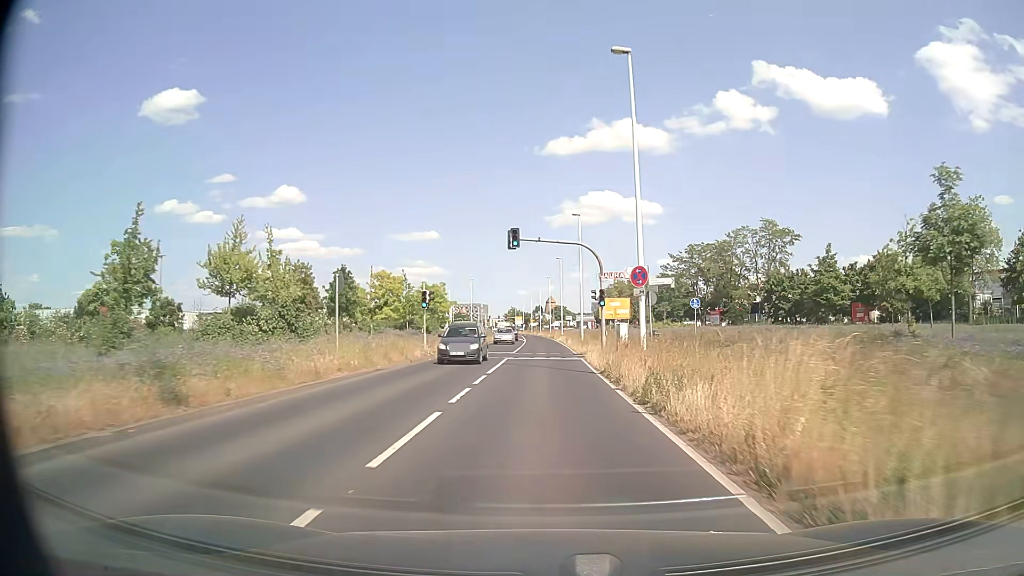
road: secondary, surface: asphalt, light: Day
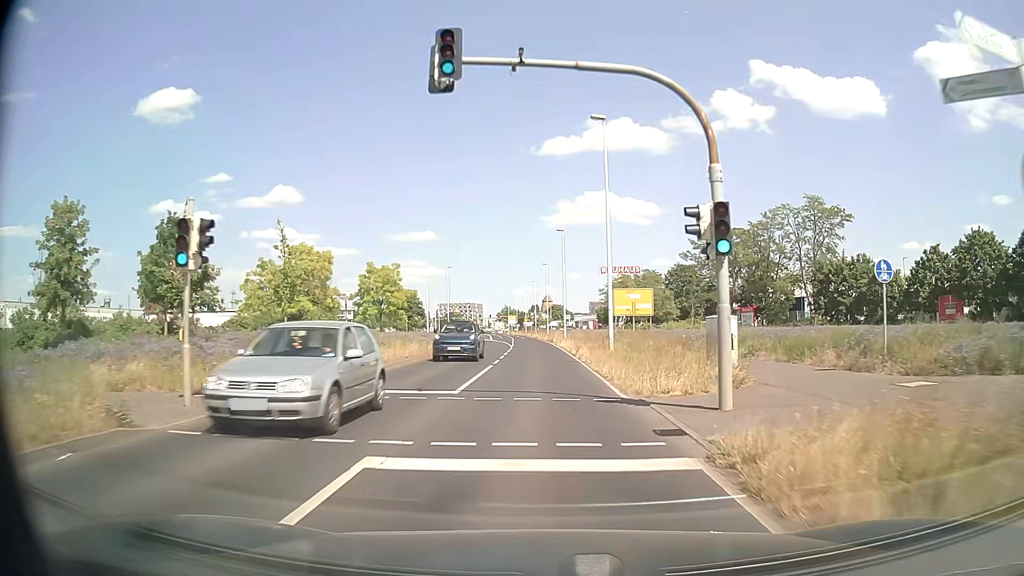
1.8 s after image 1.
(+0.2, +23.2) m; 0°
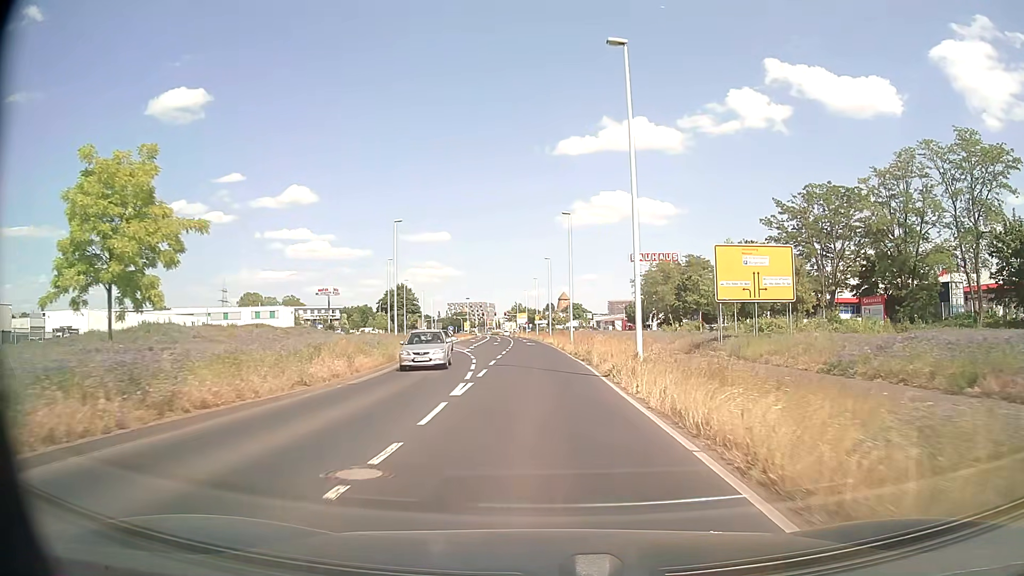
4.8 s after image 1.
(-0.3, +38.6) m; -1°
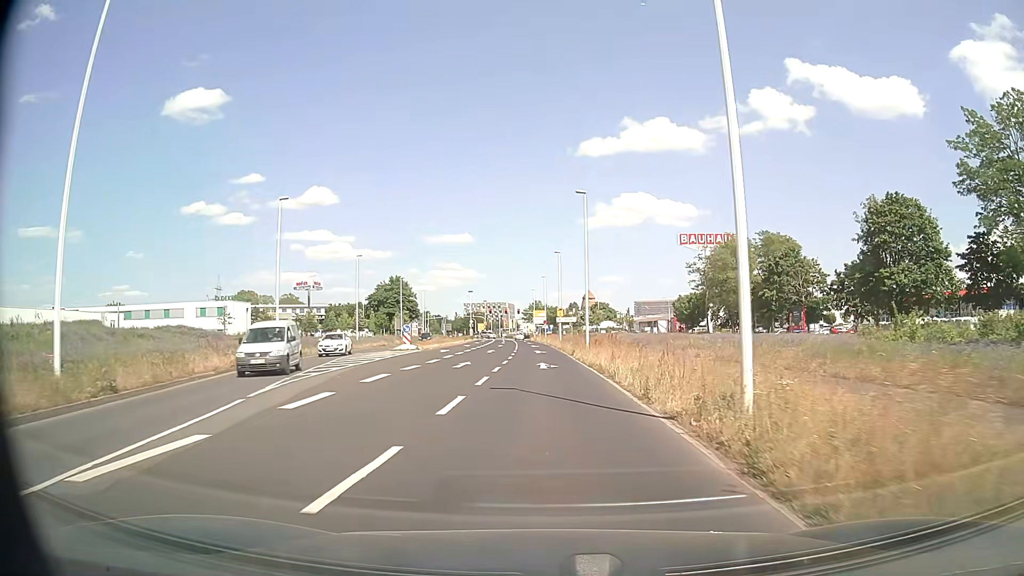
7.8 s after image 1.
(-0.5, +38.6) m; -2°
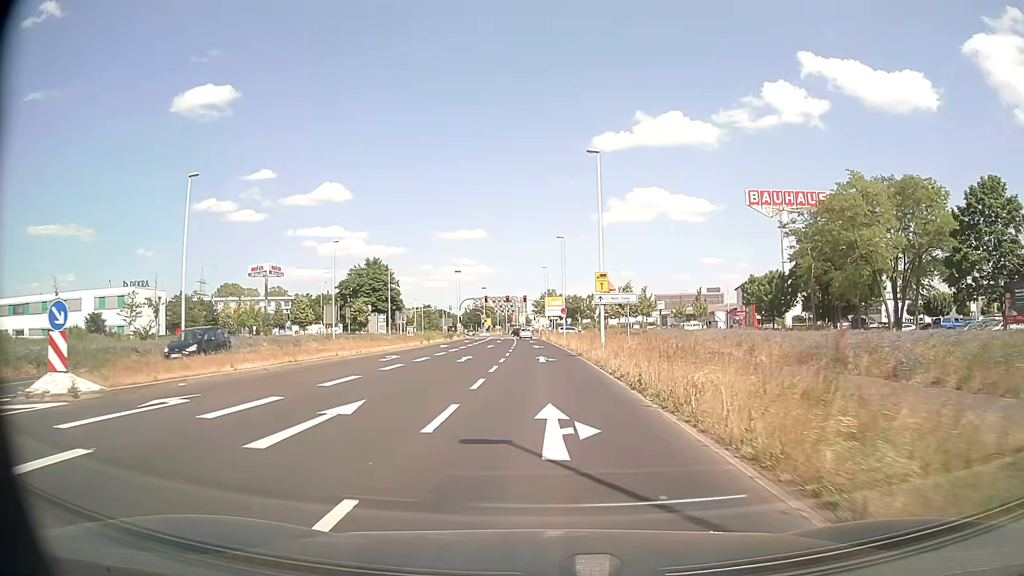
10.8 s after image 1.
(-0.3, +38.3) m; -1°
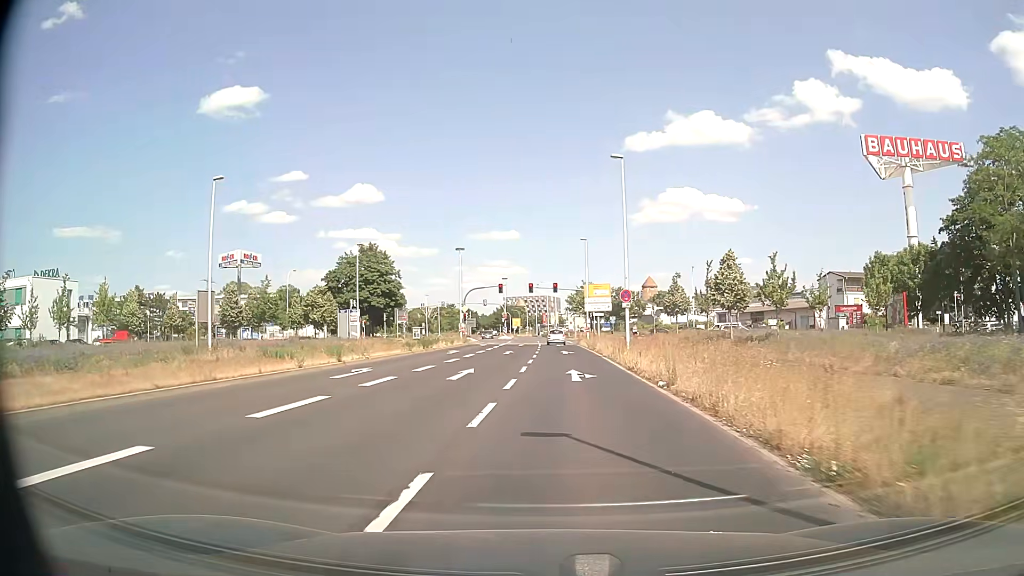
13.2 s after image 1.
(-0.3, +29.3) m; -3°
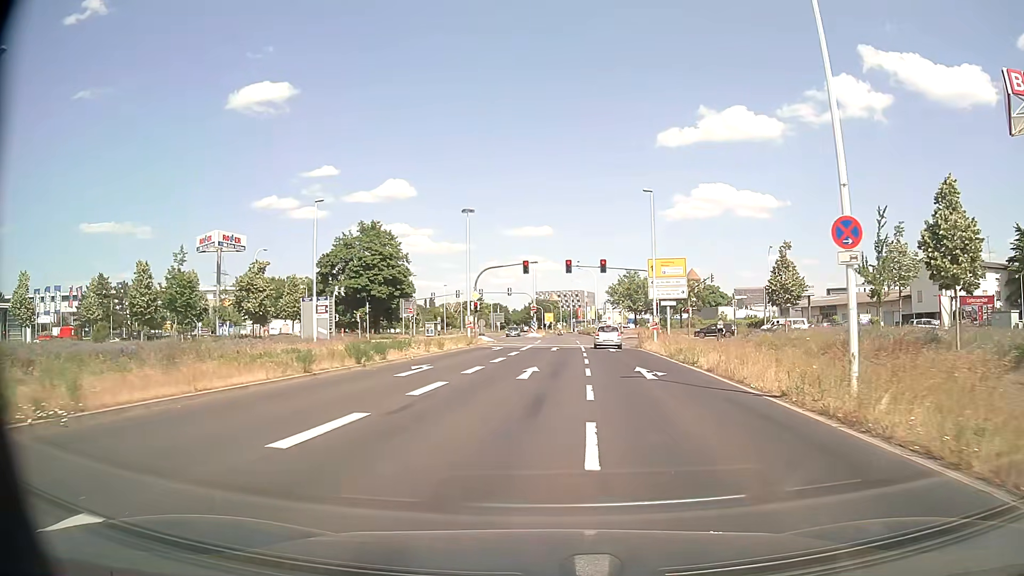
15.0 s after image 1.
(-0.7, +20.6) m; -3°
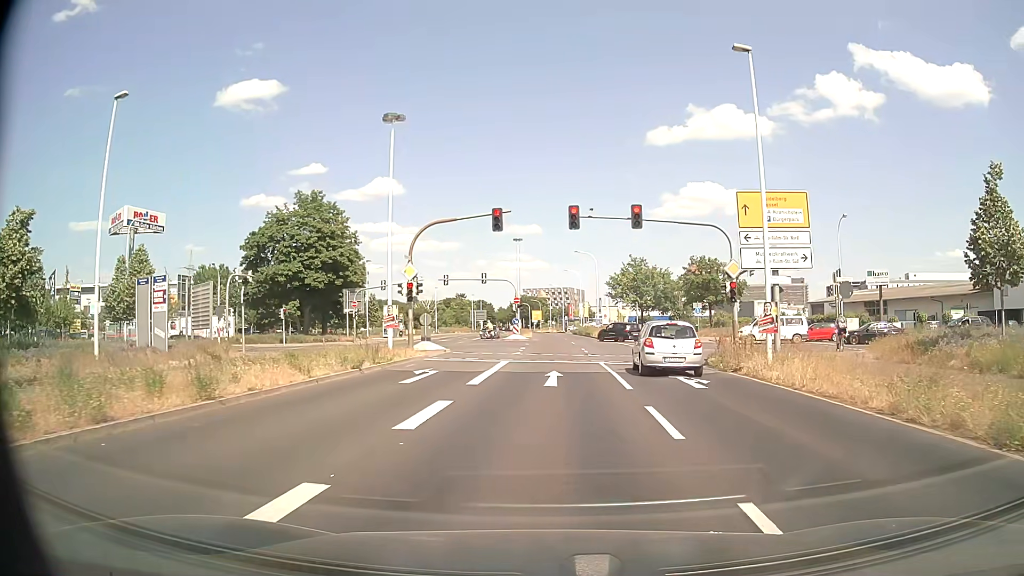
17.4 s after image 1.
(+0.1, +22.0) m; +1°
(0, +10) (0, +20) (+1, +30) (+1, +40) (+1, +50) (+1, +60) (+1, +70) (+1, +80) (+1, +90) (0, +100) m
